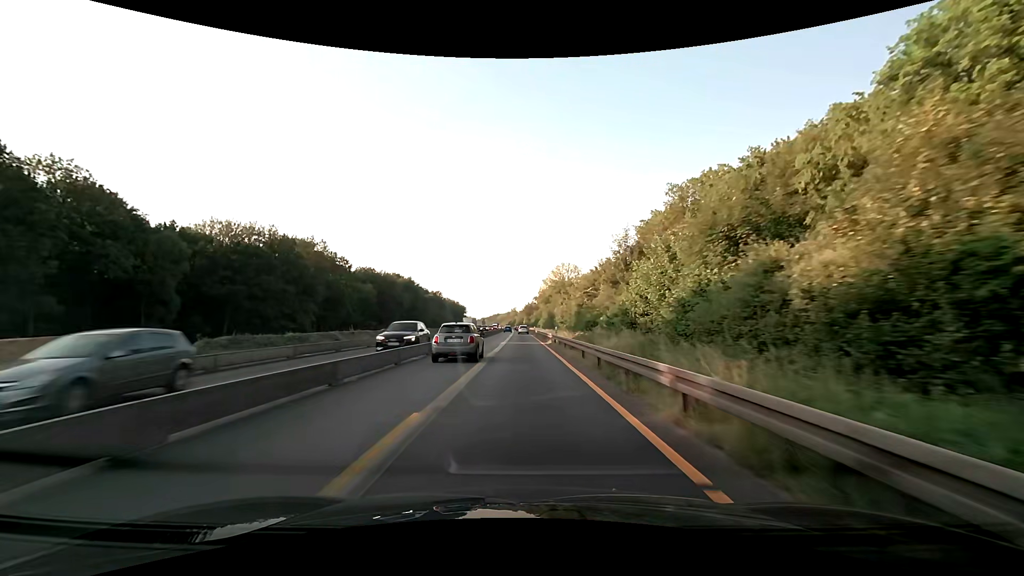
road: motorway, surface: asphalt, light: Day
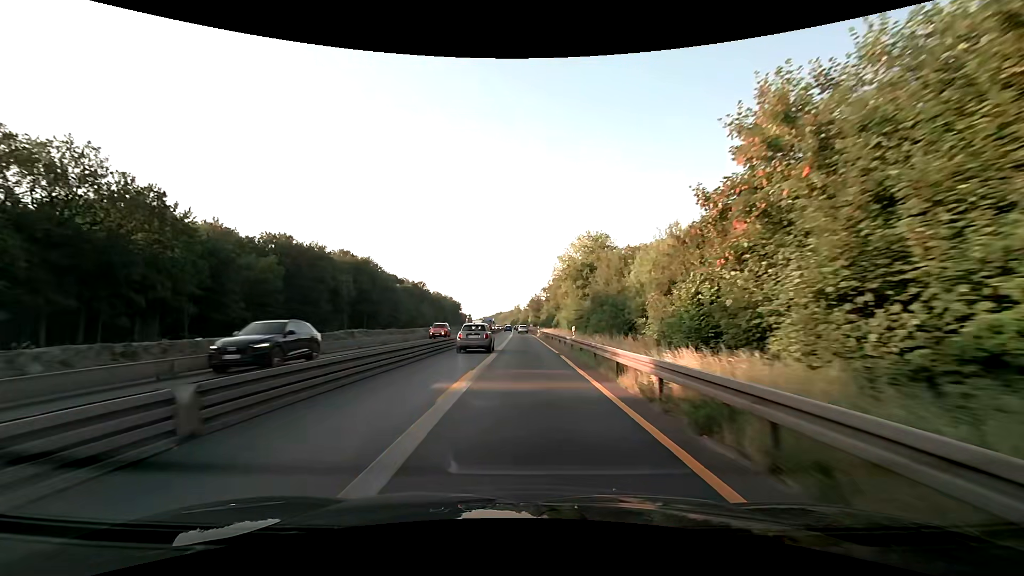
(-0.5, +62.4) m; -1°
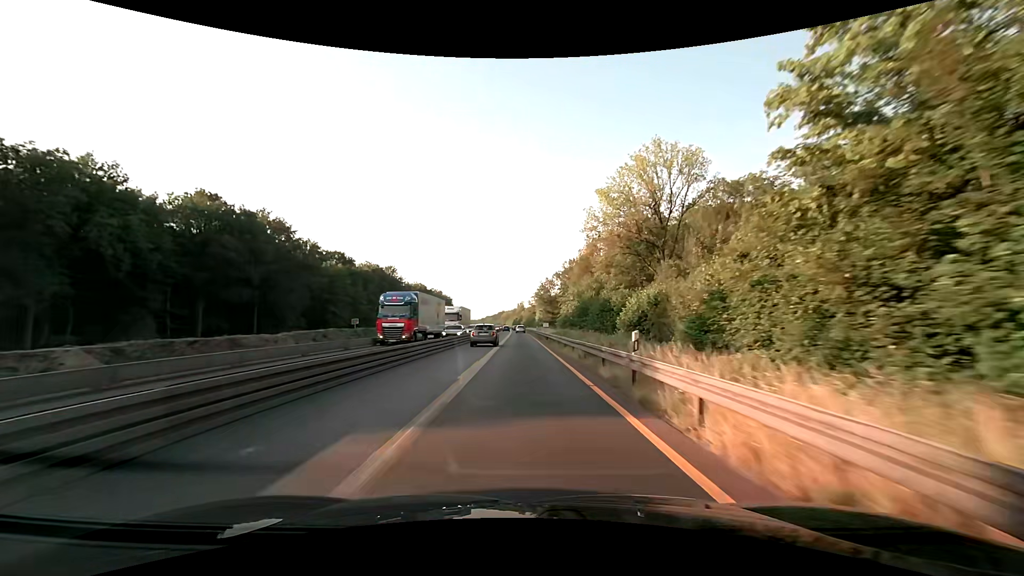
(-0.2, +62.4) m; -1°
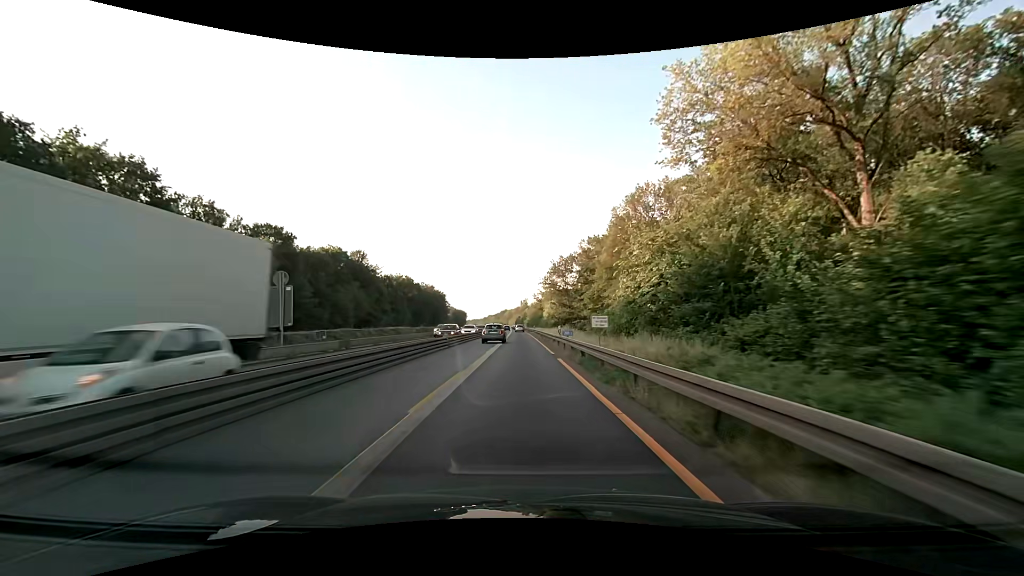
(-0.1, +37.5) m; 0°
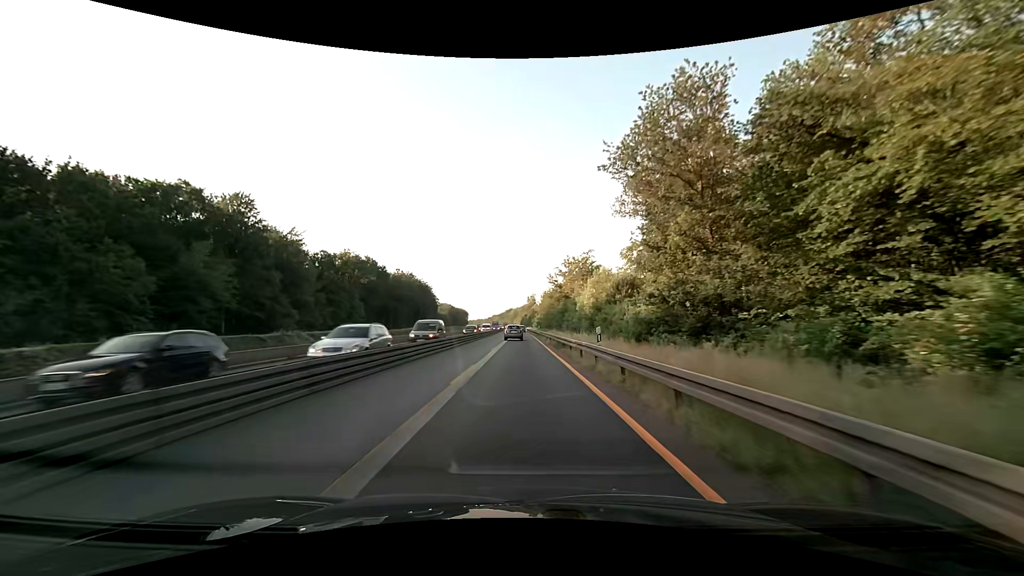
(-0.5, +62.5) m; -1°
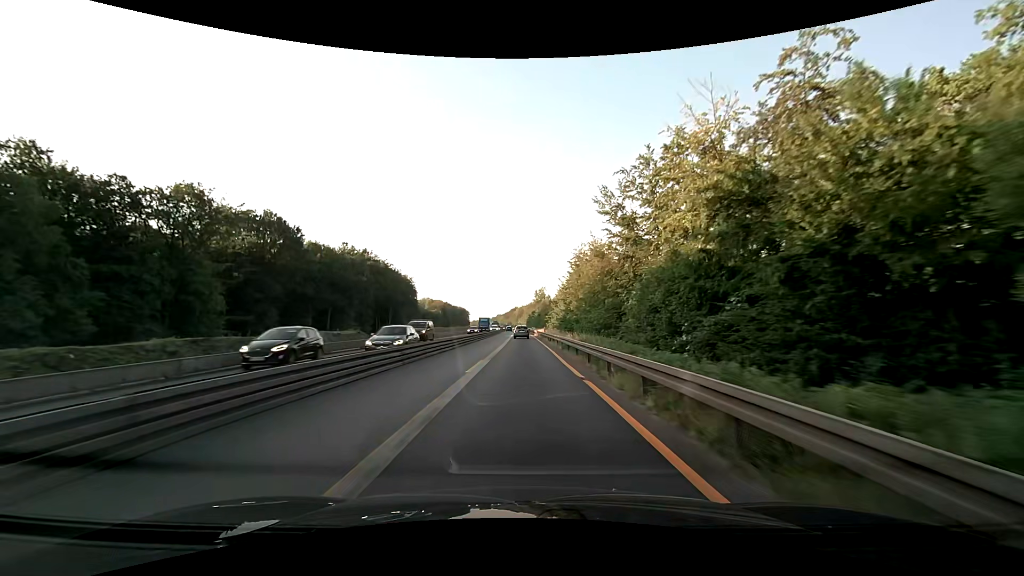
(-0.3, +62.5) m; -1°
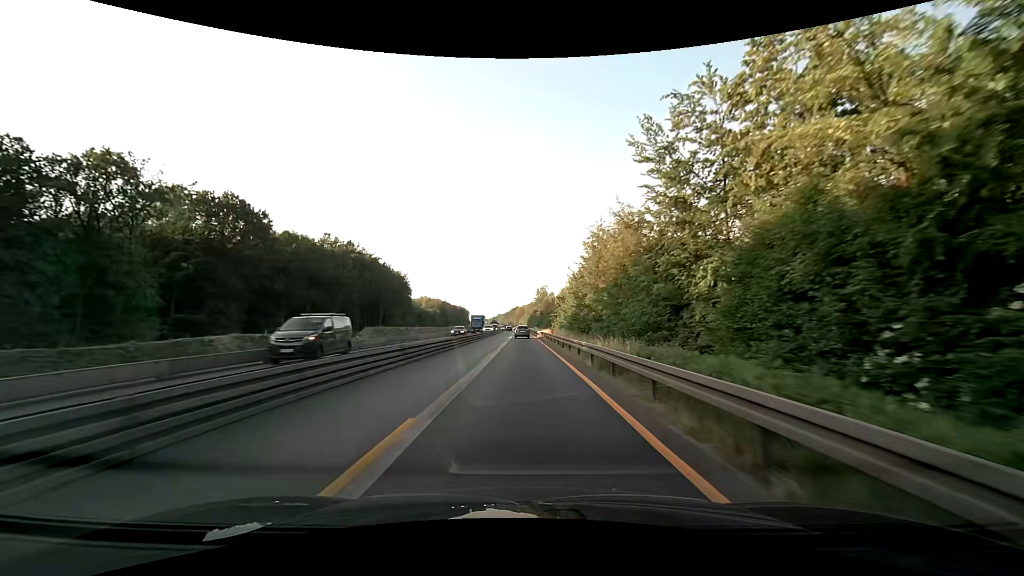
(0.0, +12.5) m; 0°
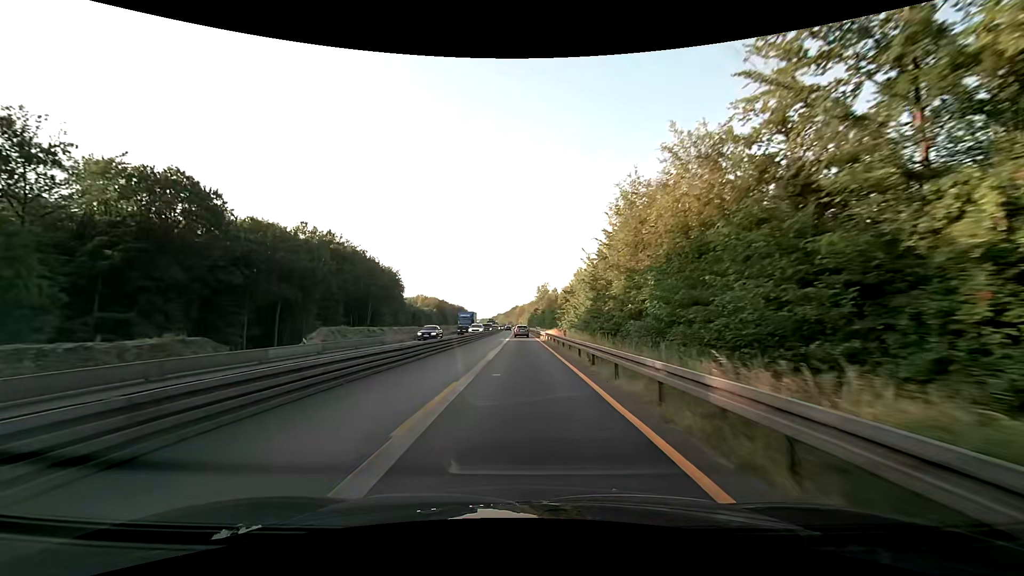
(0.0, +12.5) m; 0°
(0, +10) (0, +20) (0, +30) (0, +40) (0, +50) (0, +60) (0, +70) (0, +80) (0, +90) (0, +100) m
